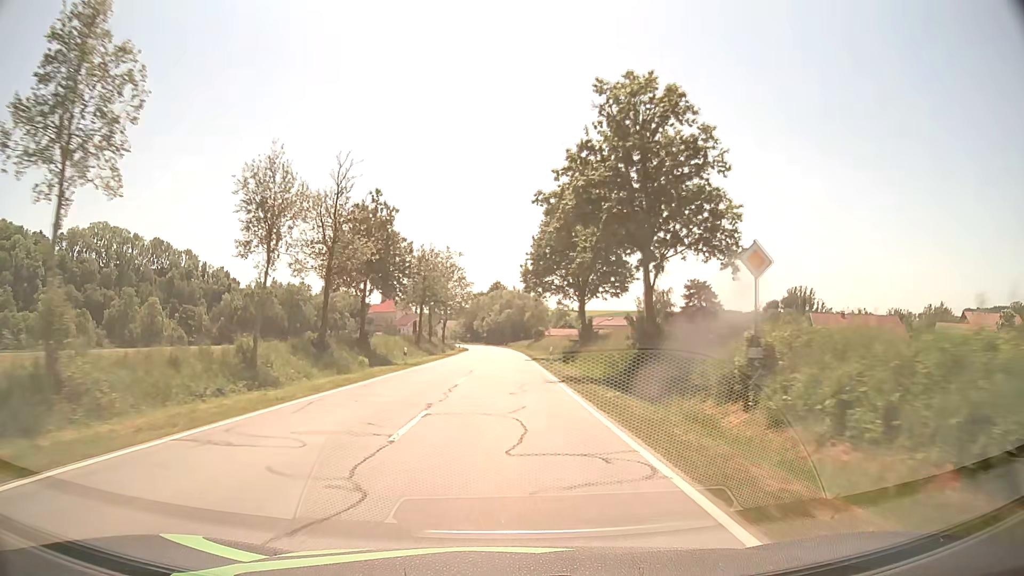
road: secondary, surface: asphalt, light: Day
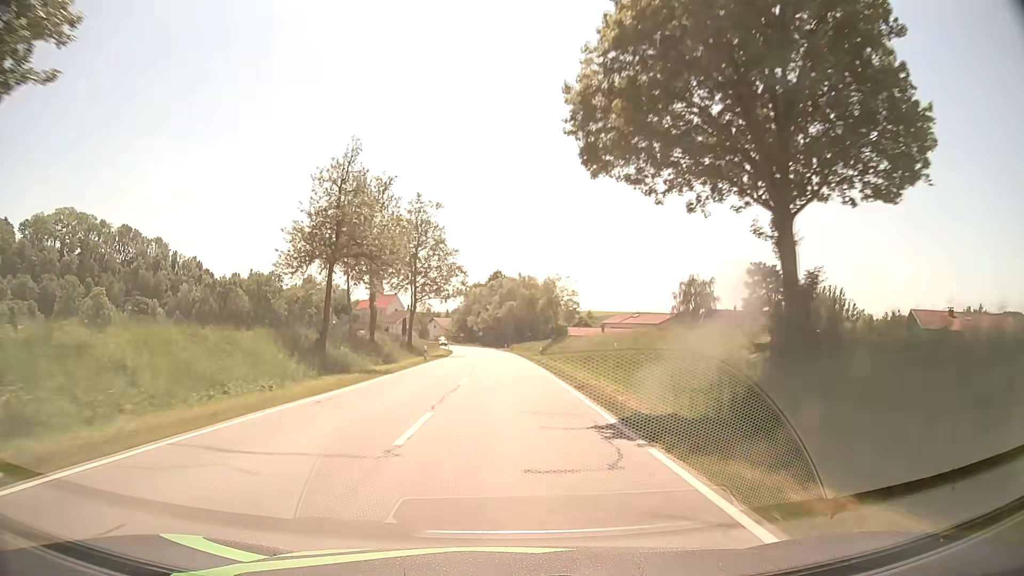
(-0.2, +36.3) m; 0°
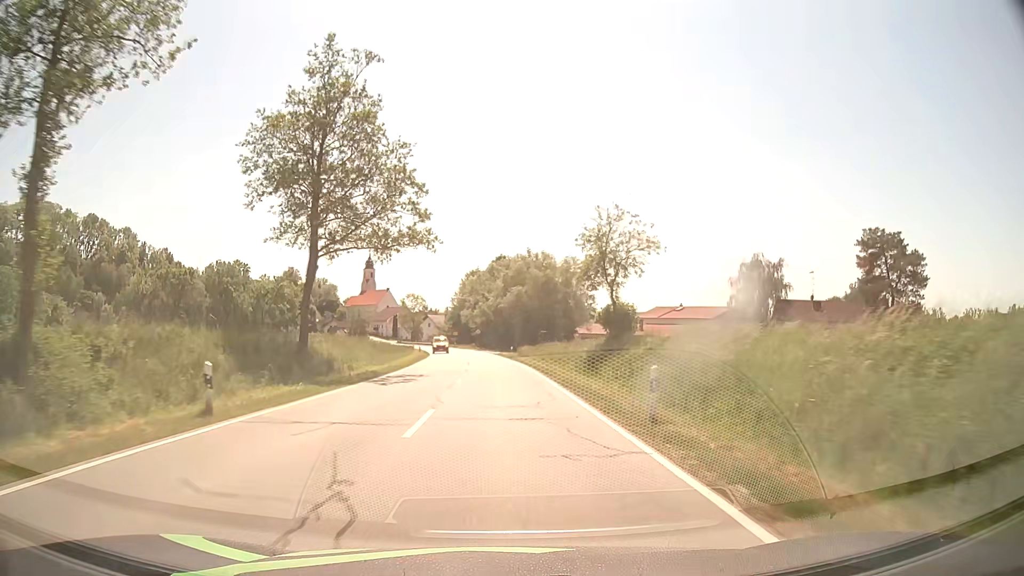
(-0.1, +35.0) m; 0°
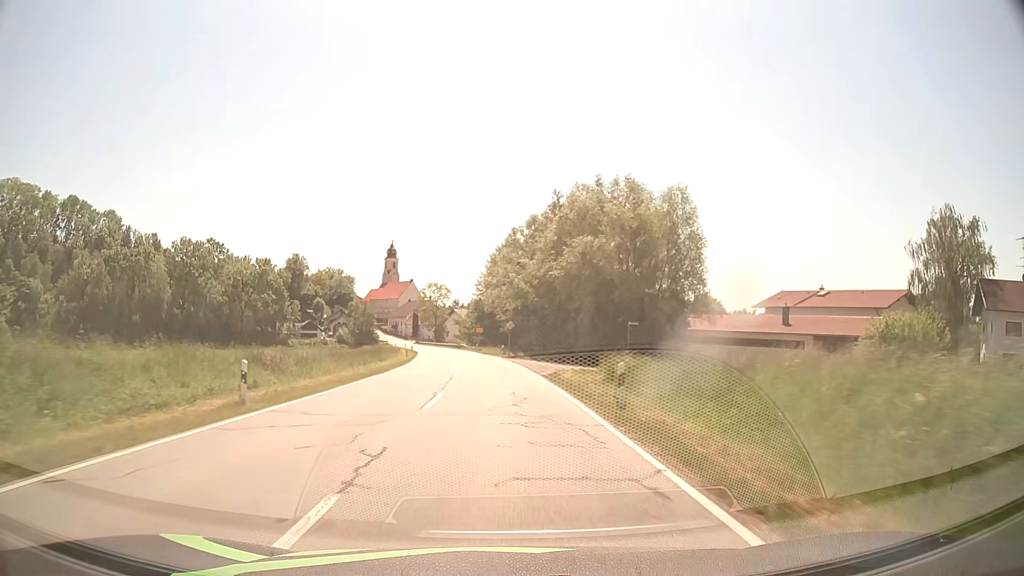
(-0.9, +43.9) m; -3°
(0, +10) (0, +20) (-1, +30) (-2, +40) (-2, +50) (-3, +60) (-5, +70) (-6, +80) (-7, +90) (-9, +99) m
